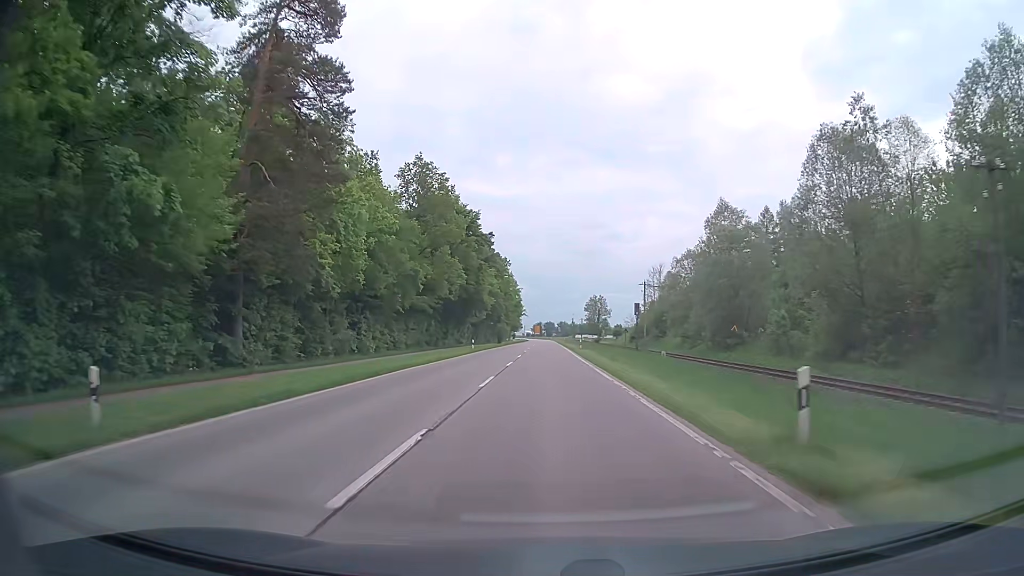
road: secondary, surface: asphalt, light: Day
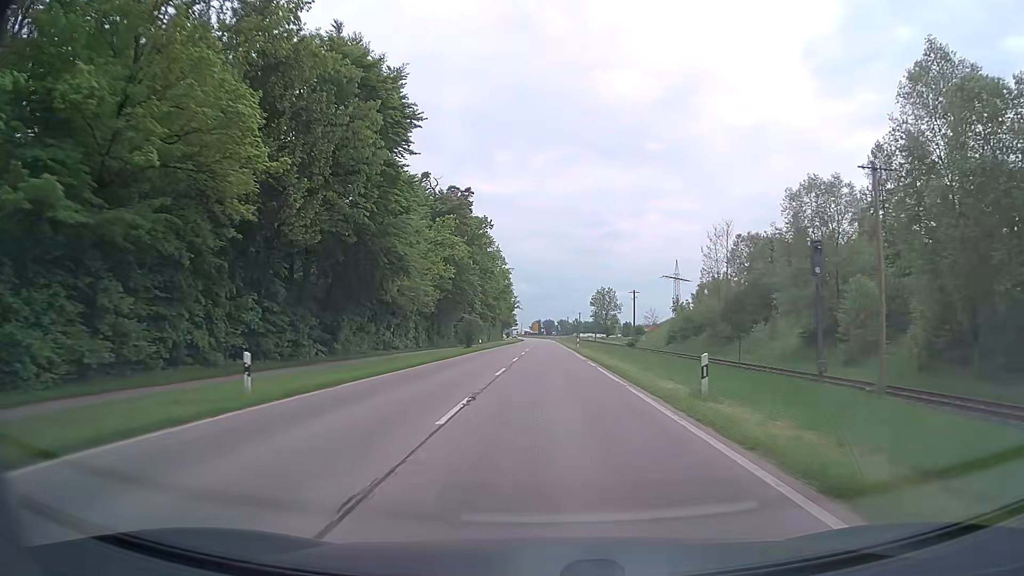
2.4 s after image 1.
(+0.1, +43.2) m; 0°
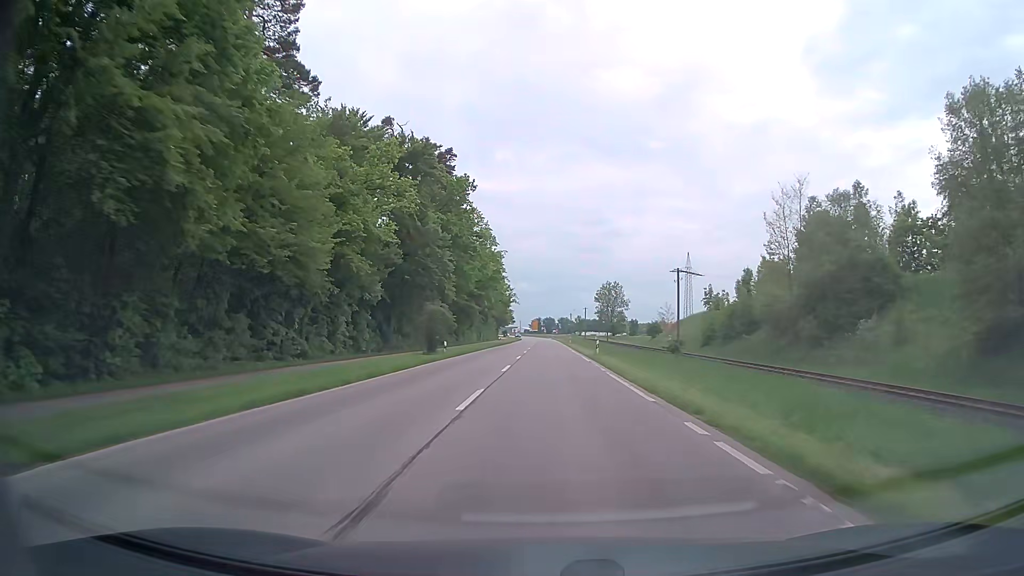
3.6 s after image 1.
(-0.1, +21.7) m; 0°
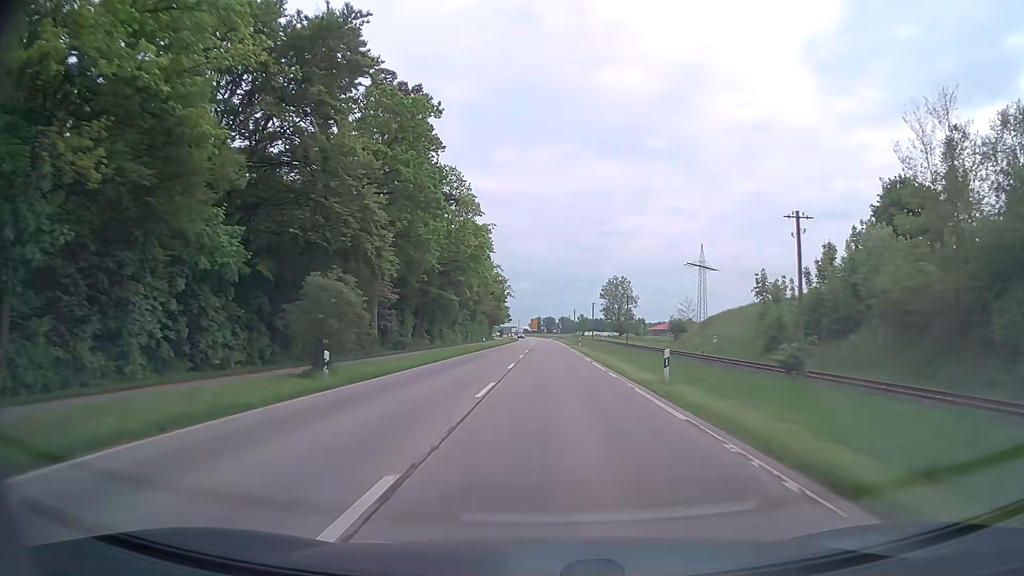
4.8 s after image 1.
(0.0, +21.8) m; 0°
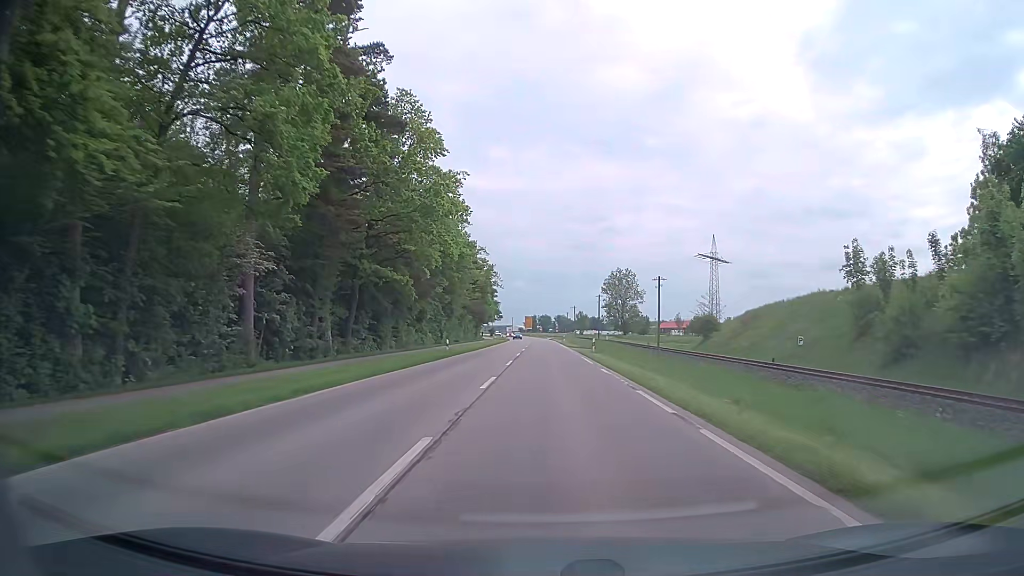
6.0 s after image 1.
(0.0, +21.9) m; 0°
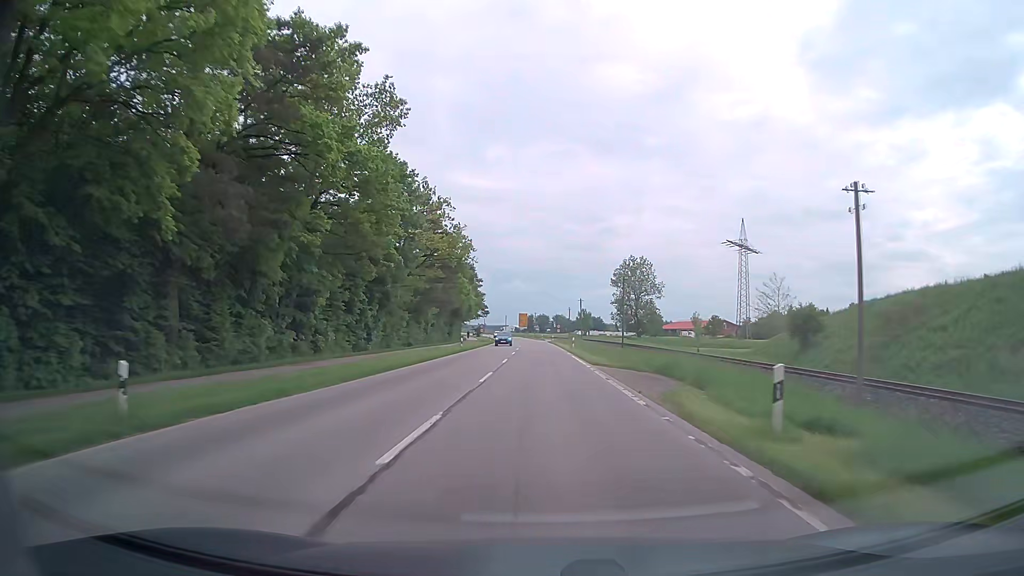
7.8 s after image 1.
(+0.1, +33.0) m; 0°
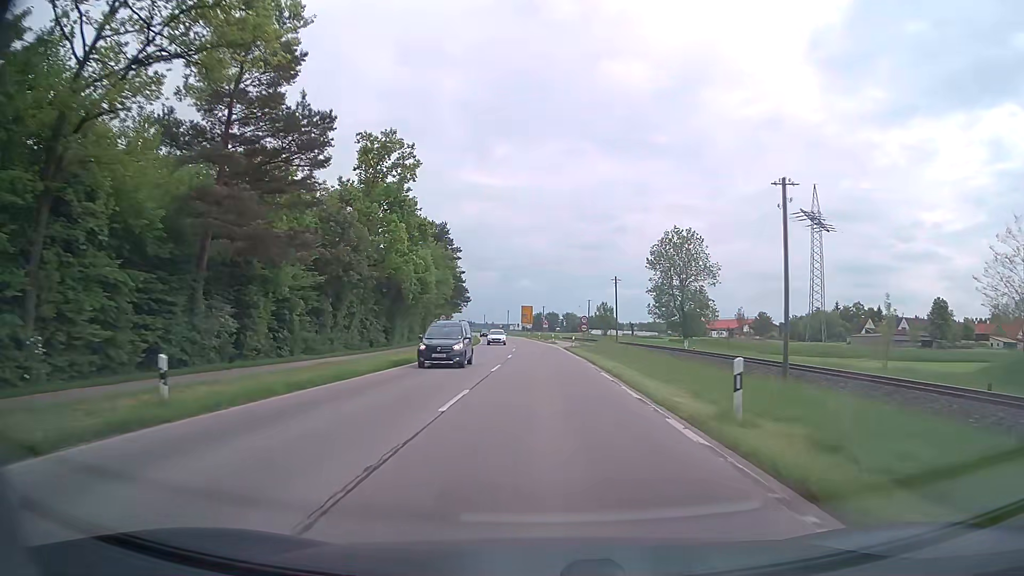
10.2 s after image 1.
(-0.2, +43.7) m; -1°
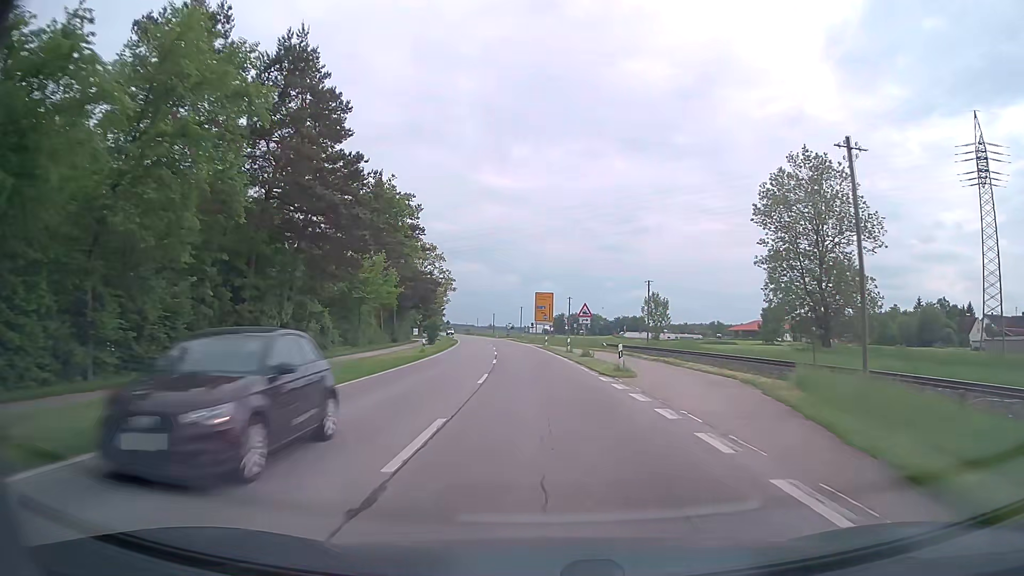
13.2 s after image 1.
(-0.4, +52.6) m; -1°
(0, +10) (0, +20) (-1, +30) (-1, +40) (-2, +50) (-3, +60) (-4, +70) (-5, +80) (-6, +90) (-7, +100) m
